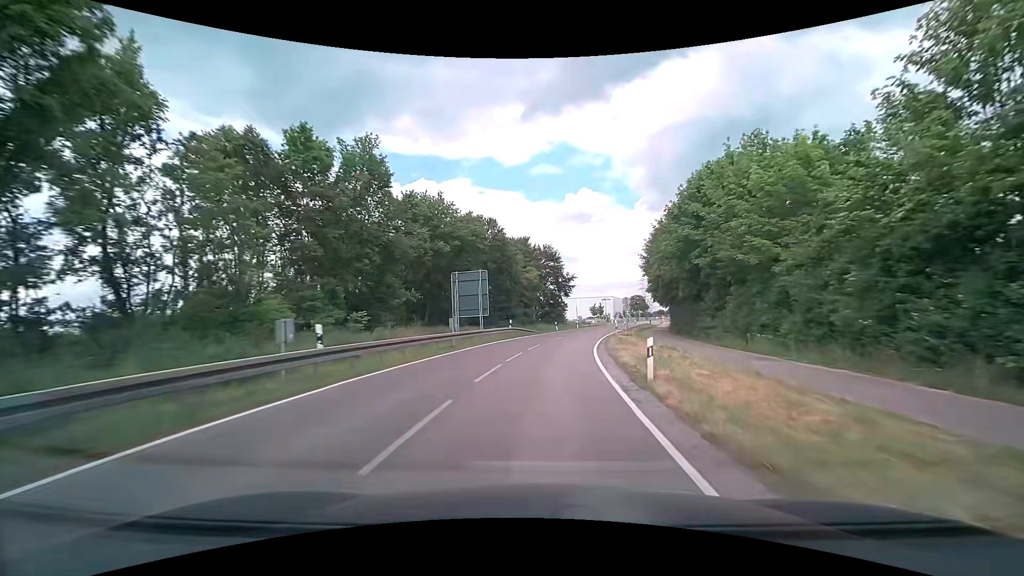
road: tertiary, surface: asphalt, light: Day
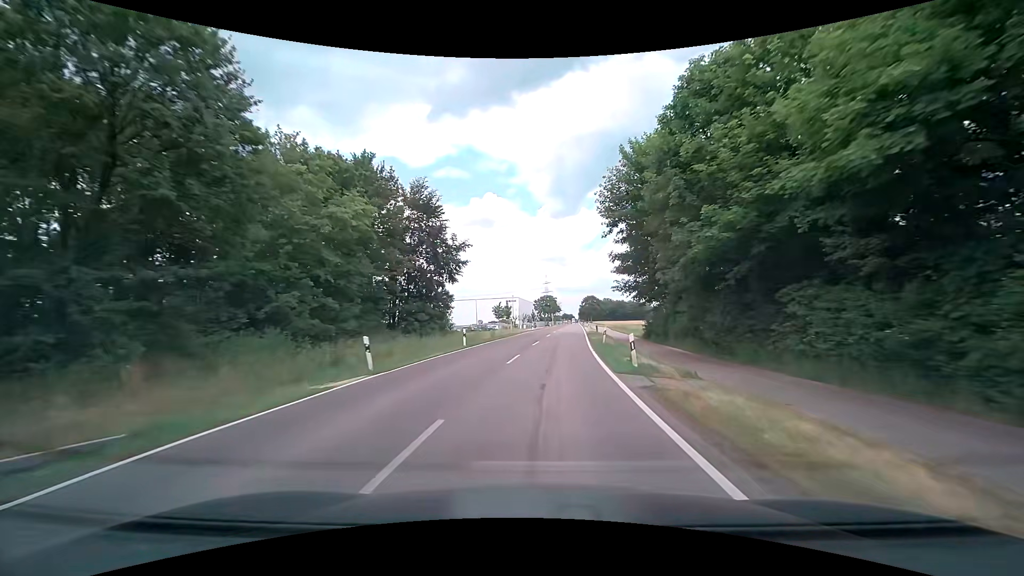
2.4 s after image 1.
(+3.9, +41.1) m; +11°
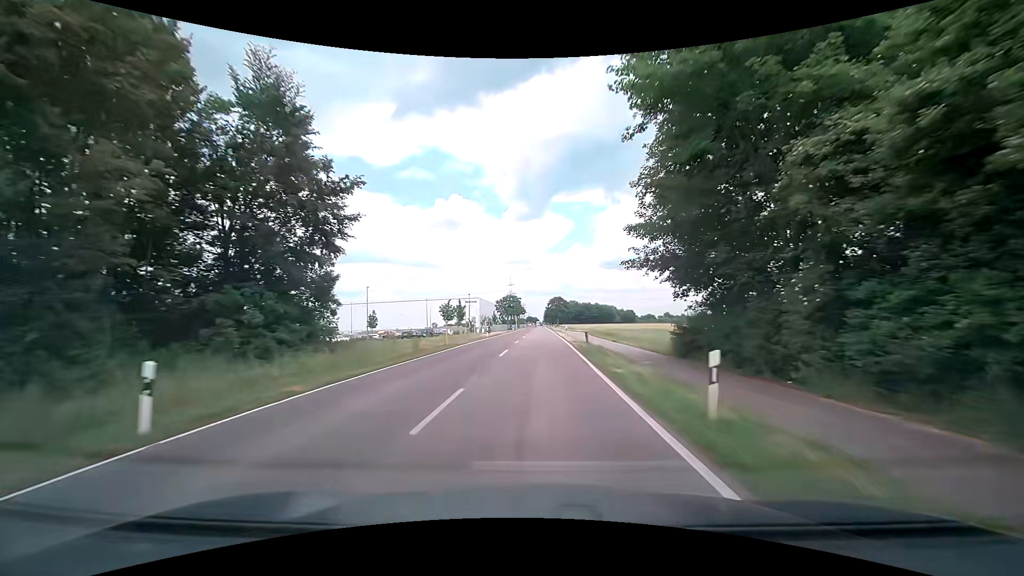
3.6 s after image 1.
(+0.9, +21.2) m; +4°
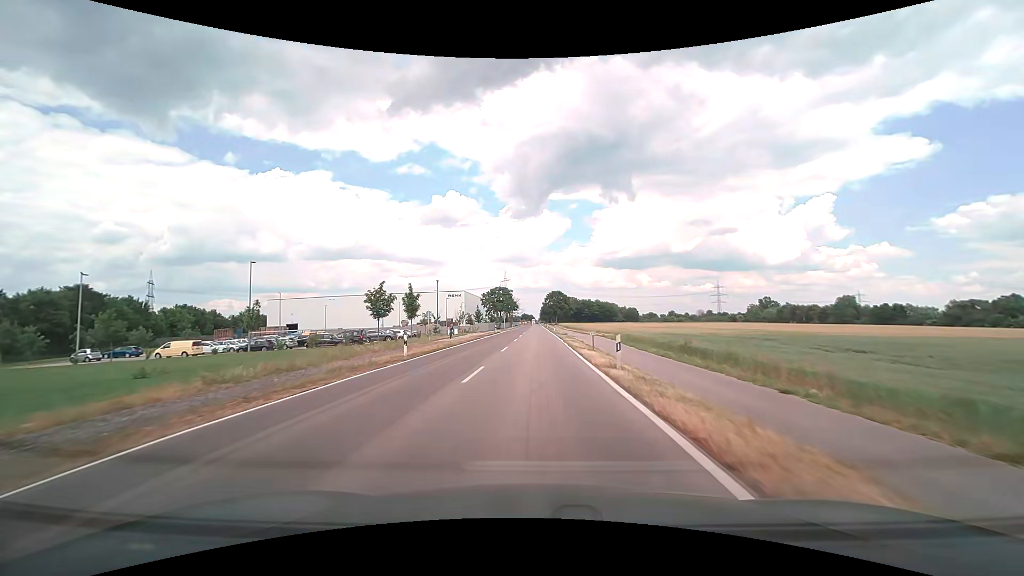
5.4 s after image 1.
(+0.4, +32.5) m; +1°
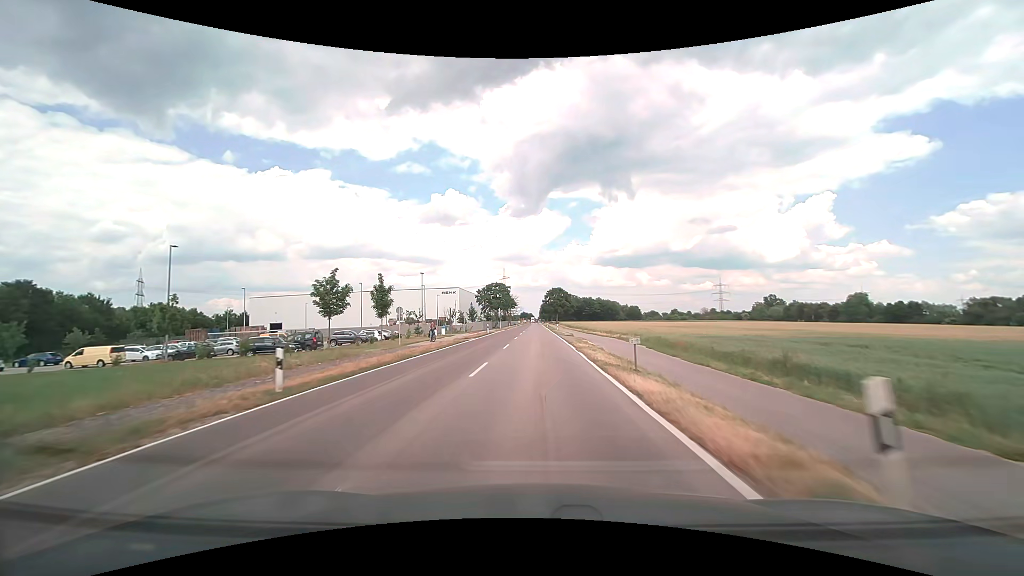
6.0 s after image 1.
(0.0, +11.1) m; 0°
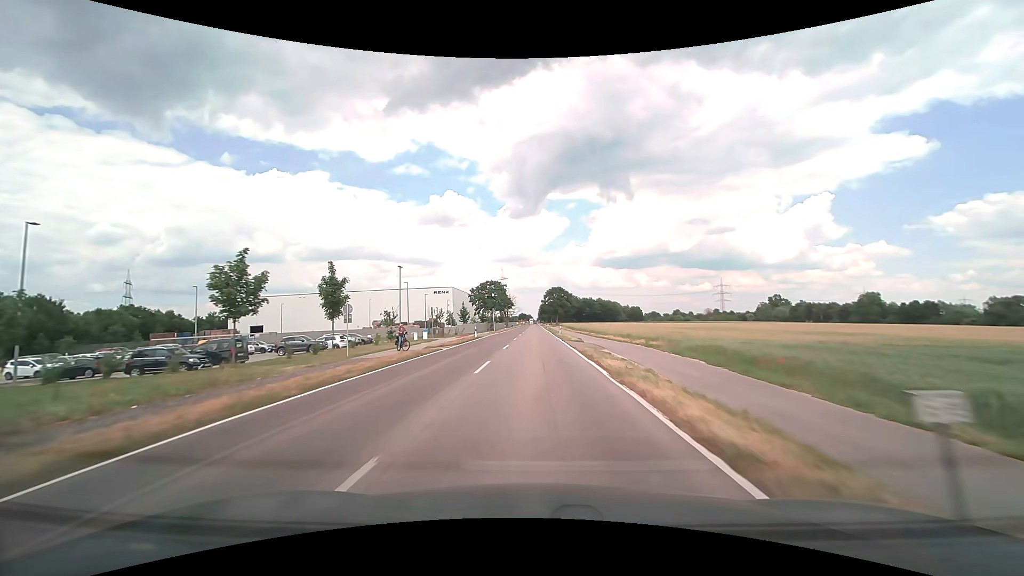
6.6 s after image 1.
(0.0, +11.2) m; 0°
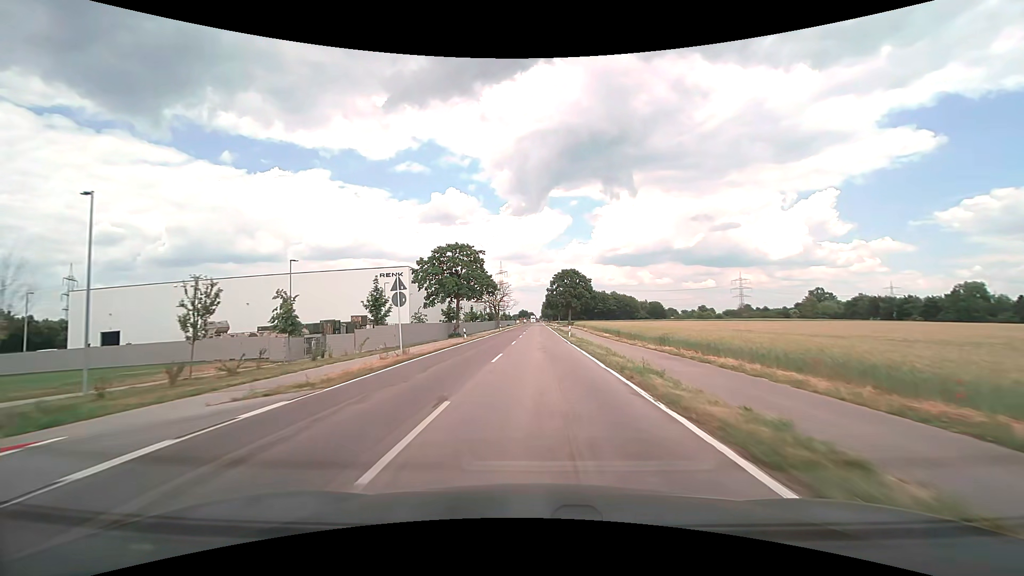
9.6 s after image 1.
(0.0, +57.3) m; 0°
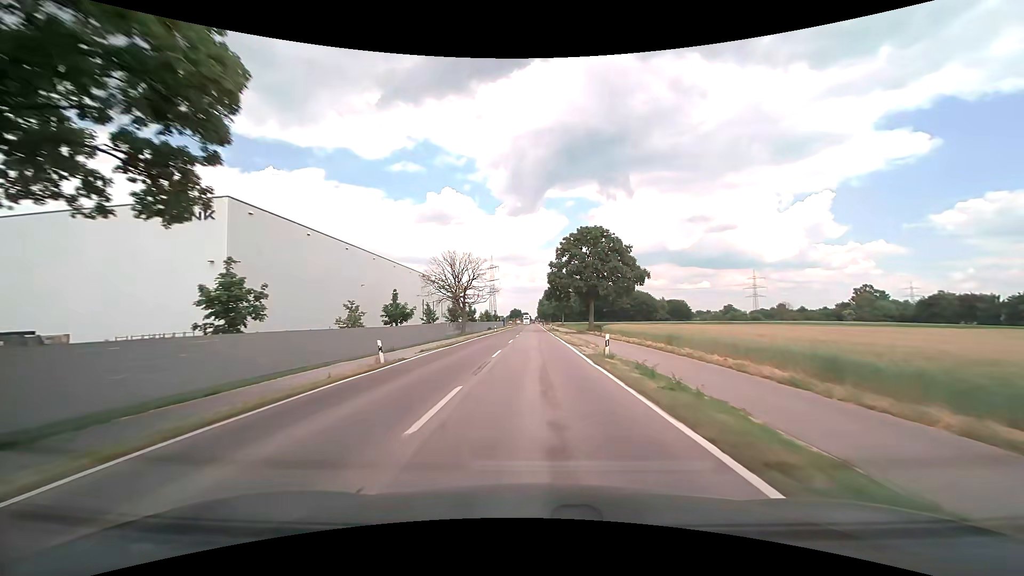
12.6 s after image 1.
(+0.2, +58.7) m; +1°
(0, +10) (0, +20) (0, +30) (0, +40) (0, +50) (0, +60) (0, +70) (0, +80) (-1, +90) (-1, +100) m
